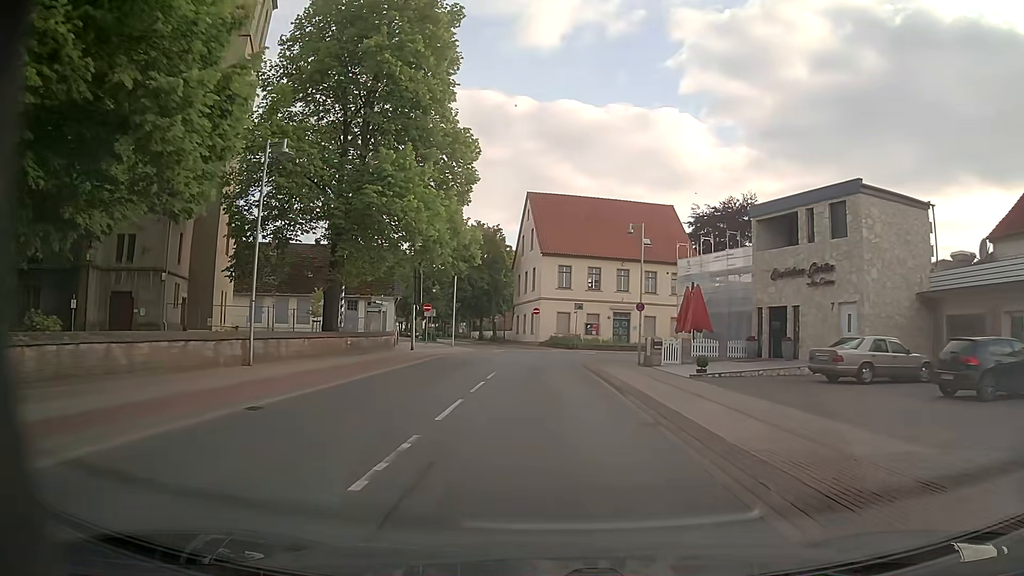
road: primary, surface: asphalt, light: Day
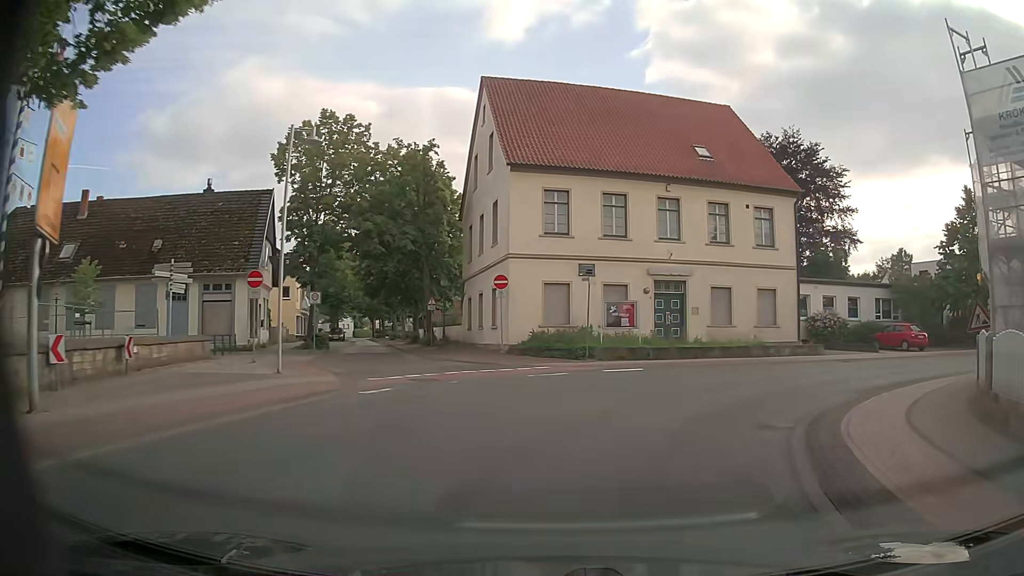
(-0.3, +28.6) m; +2°
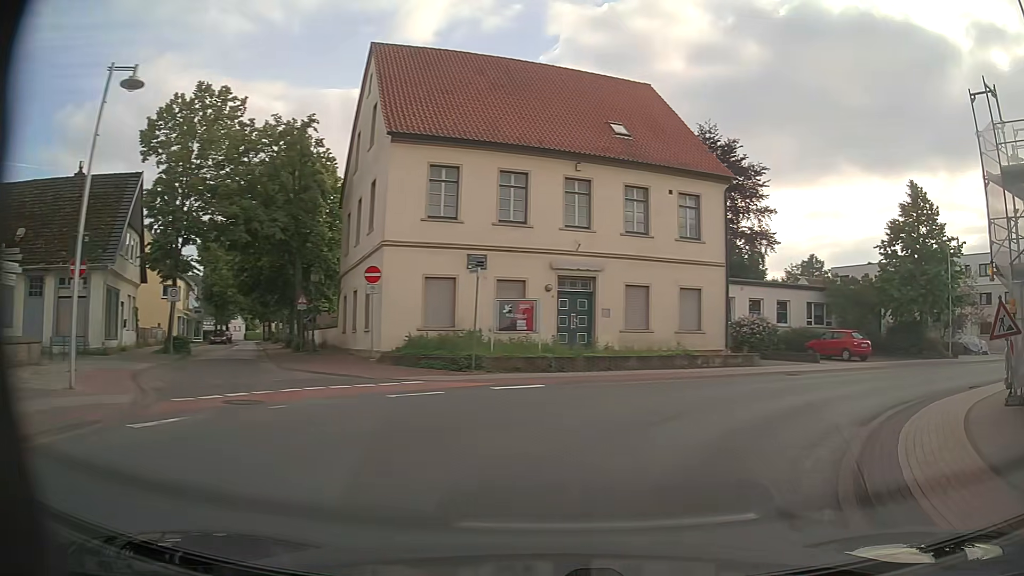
(+0.3, +4.9) m; +8°
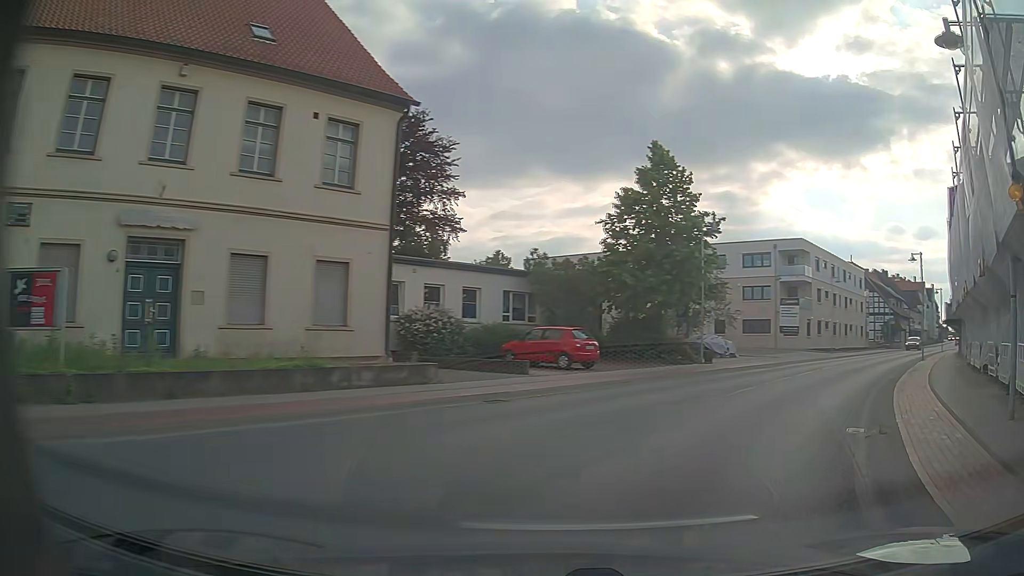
(+2.3, +9.6) m; +26°
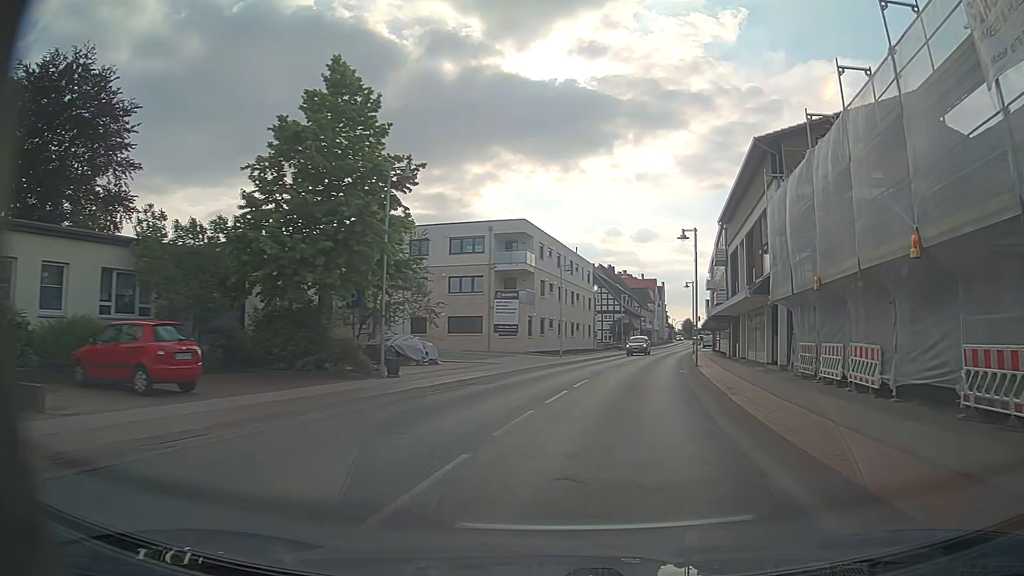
(+2.6, +10.3) m; +26°
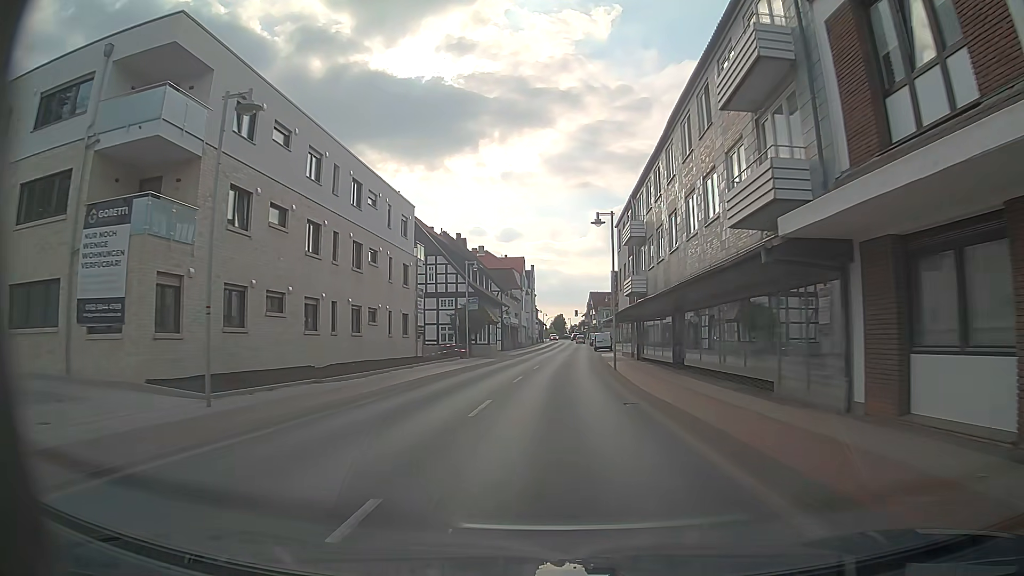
(+4.9, +34.0) m; +12°
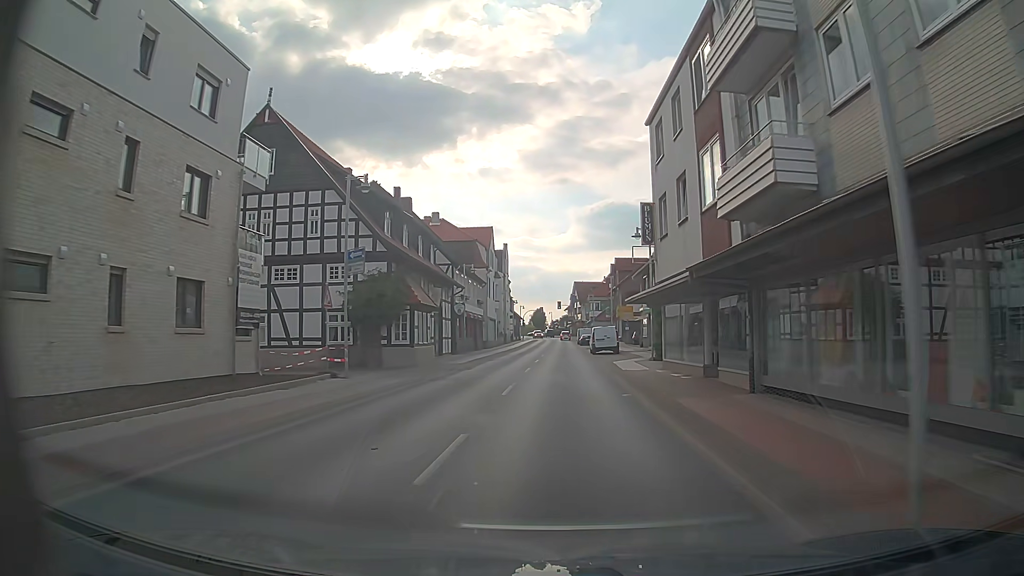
(+0.2, +23.9) m; +1°
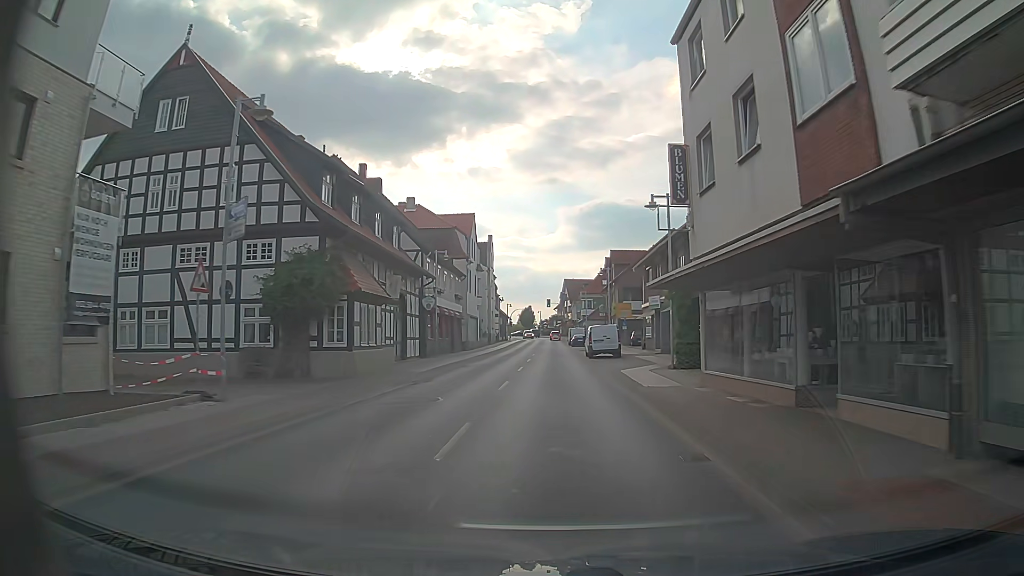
(+0.1, +7.9) m; +1°
(0, +10) (0, +20) (0, +30) (0, +40) (0, +50) (0, +60) (0, +70) (+1, +80) (+1, +90) (+1, +100) m
